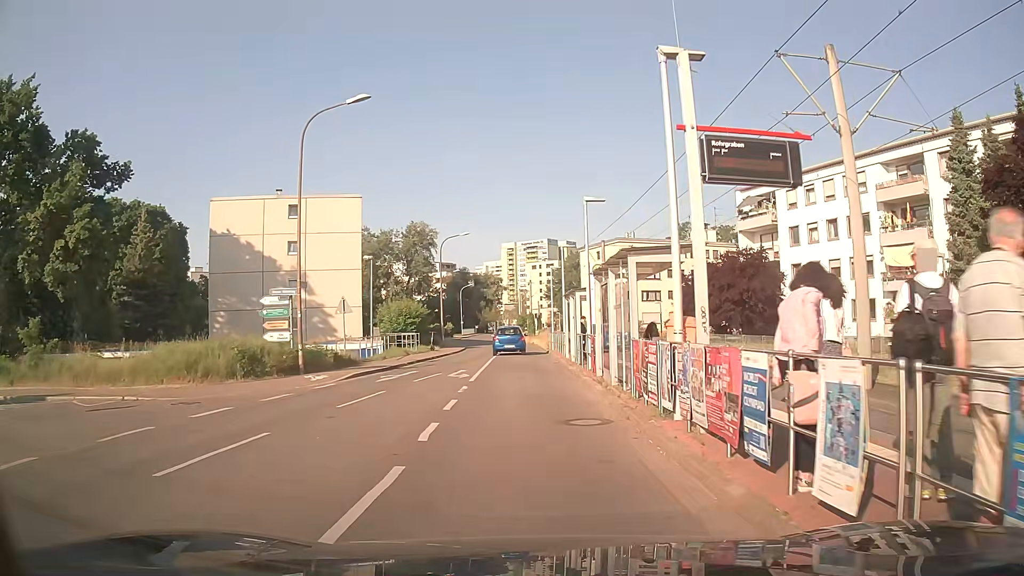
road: residential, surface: asphalt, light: Day
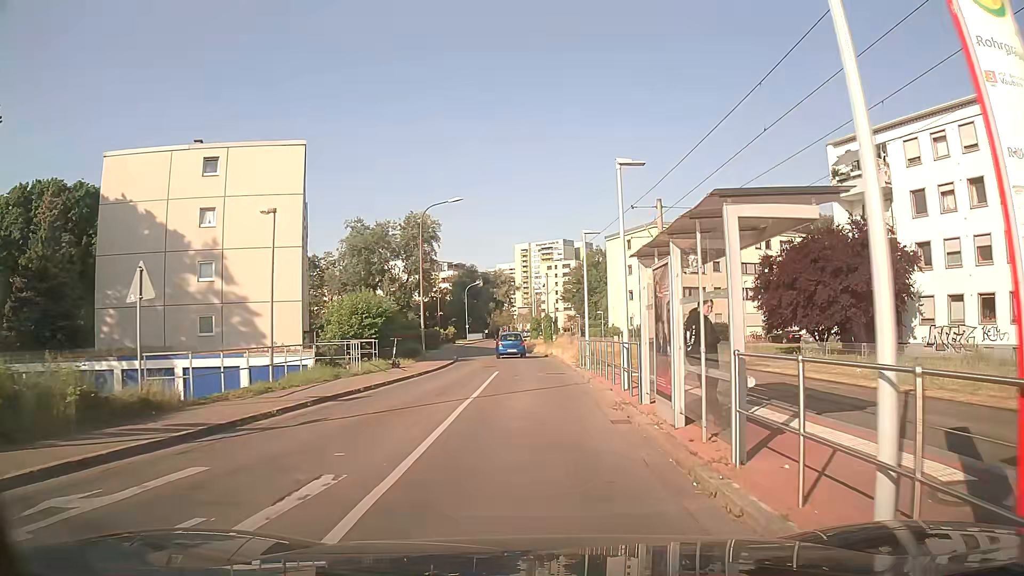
(-0.3, +16.3) m; -1°
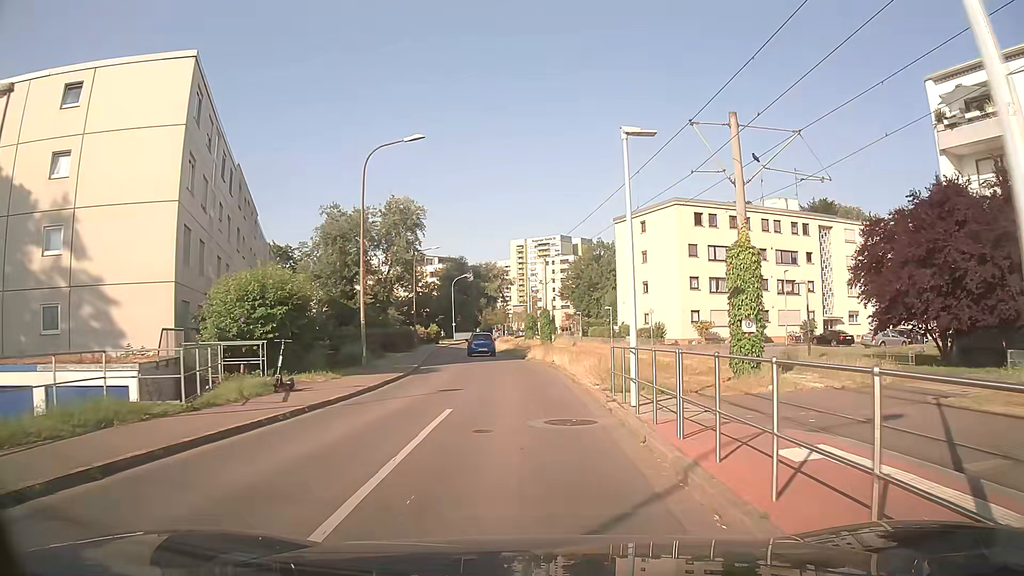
(+0.1, +12.6) m; +1°
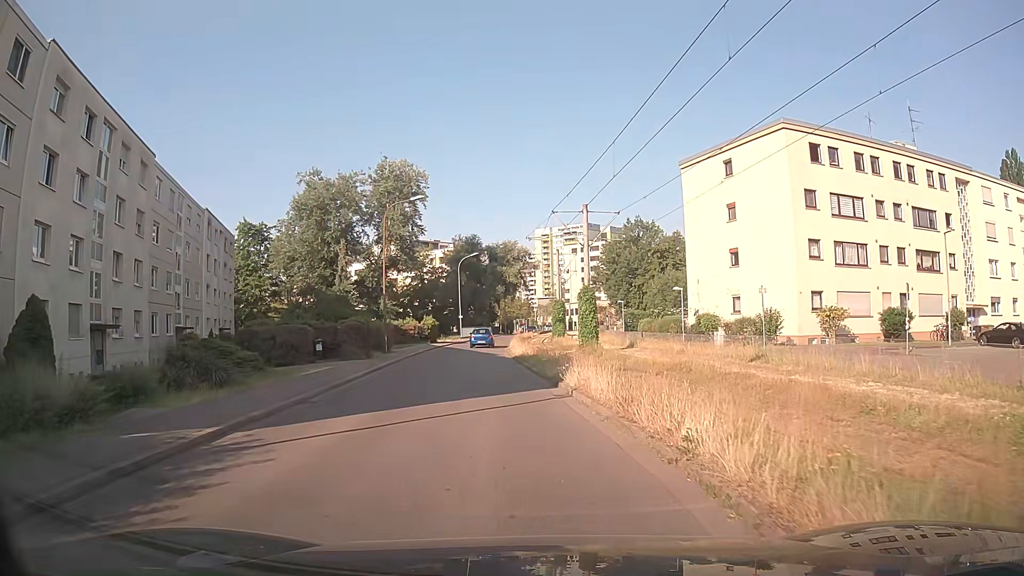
(-0.7, +21.3) m; -3°
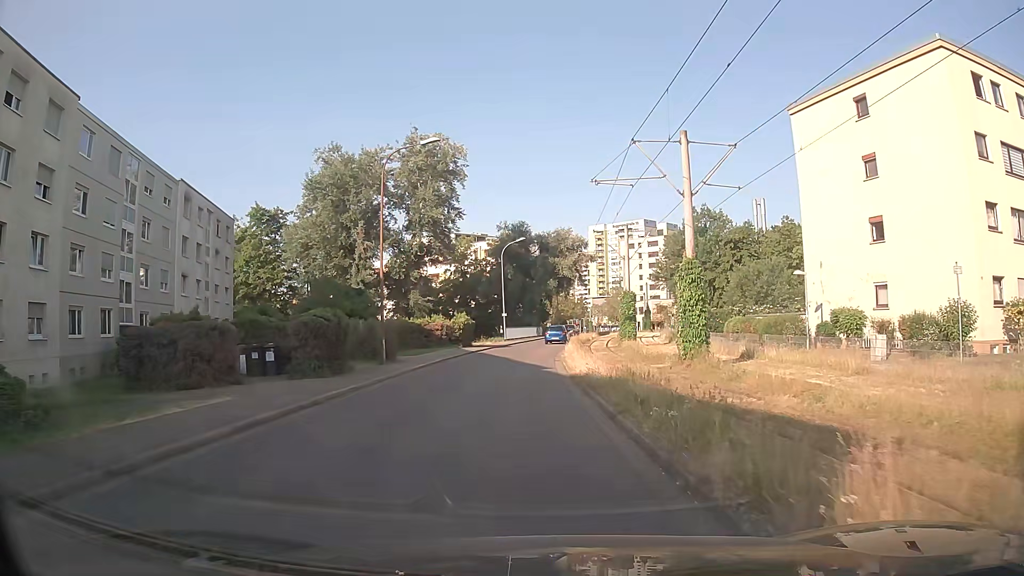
(-0.6, +12.7) m; -7°
